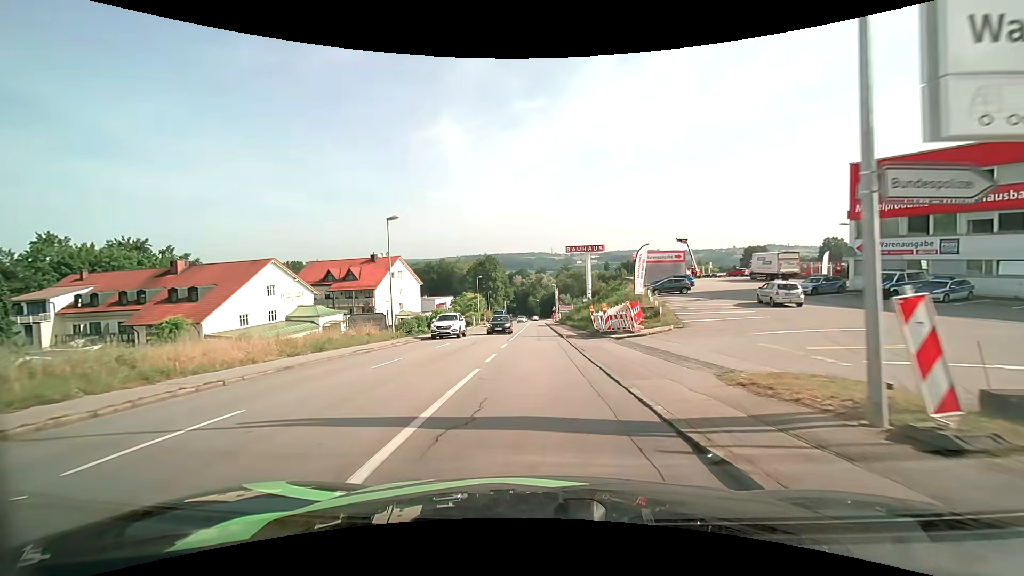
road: tertiary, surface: asphalt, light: Day
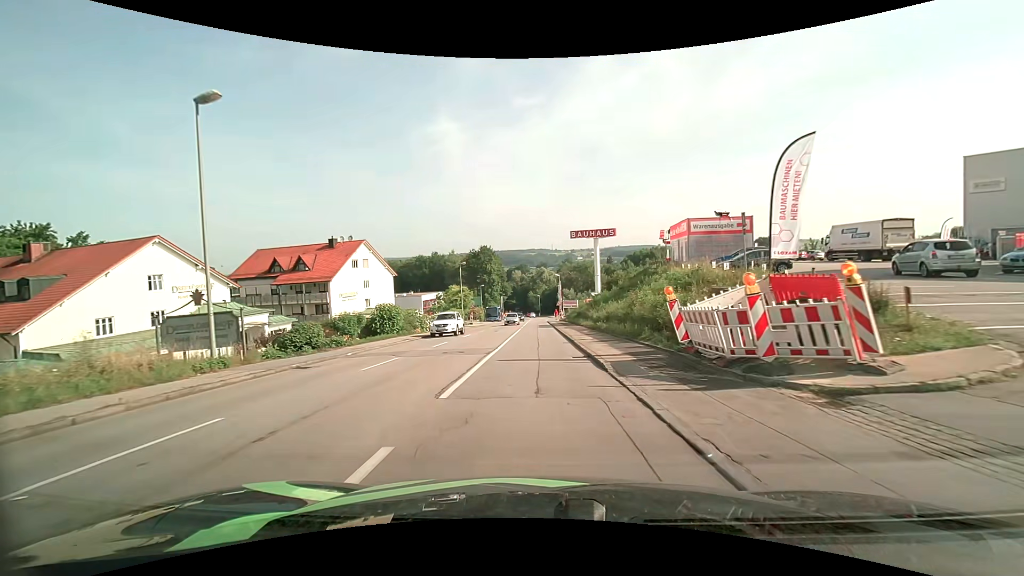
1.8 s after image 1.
(0.0, +18.6) m; 0°
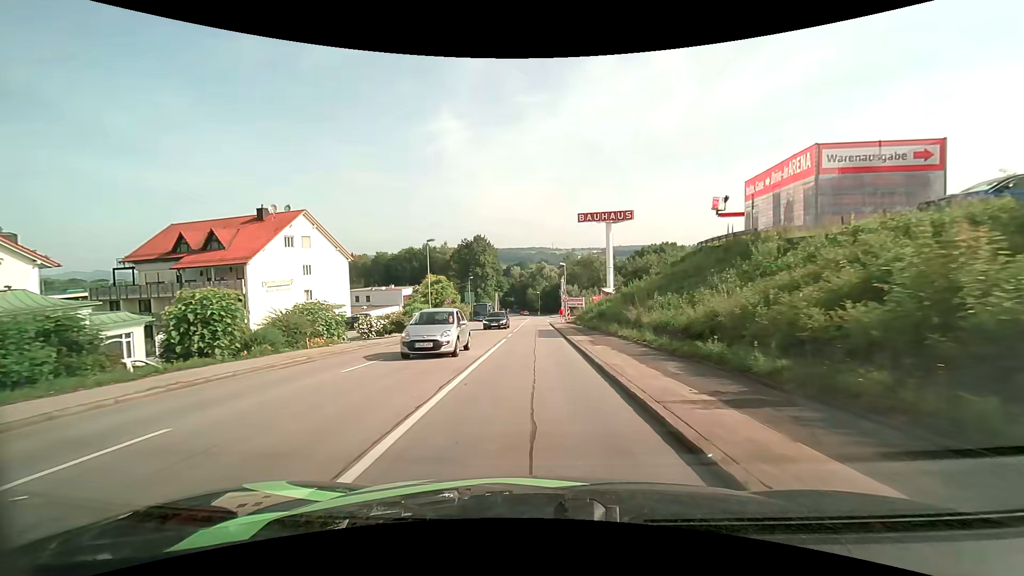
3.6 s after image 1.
(0.0, +19.1) m; 0°
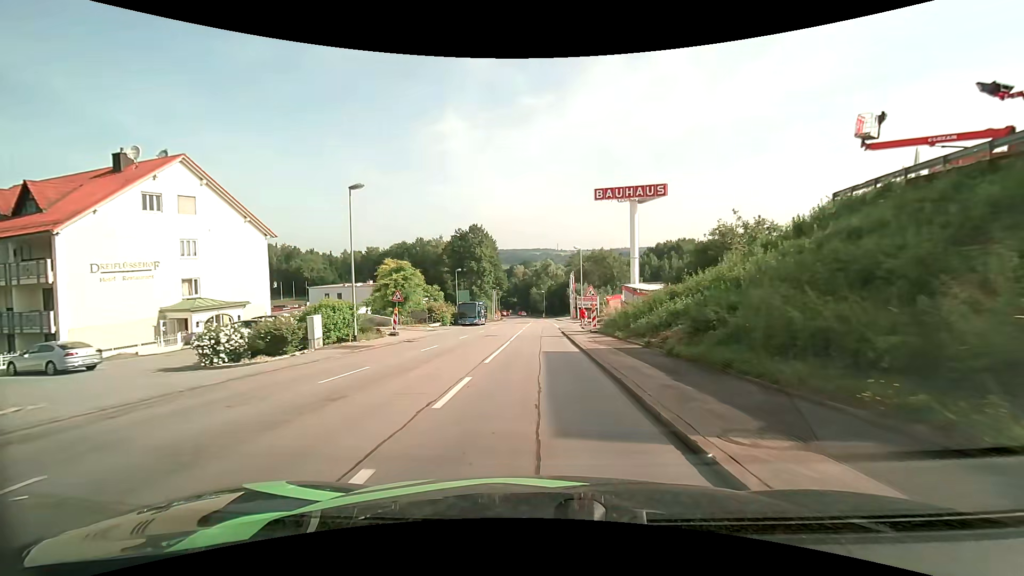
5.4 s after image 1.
(0.0, +19.7) m; 0°
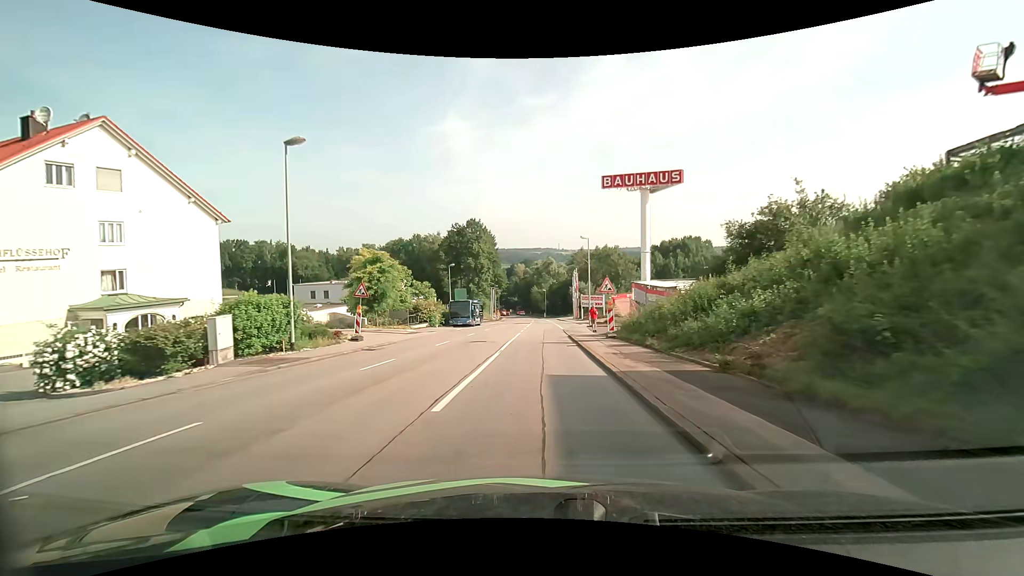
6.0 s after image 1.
(0.0, +6.7) m; 0°
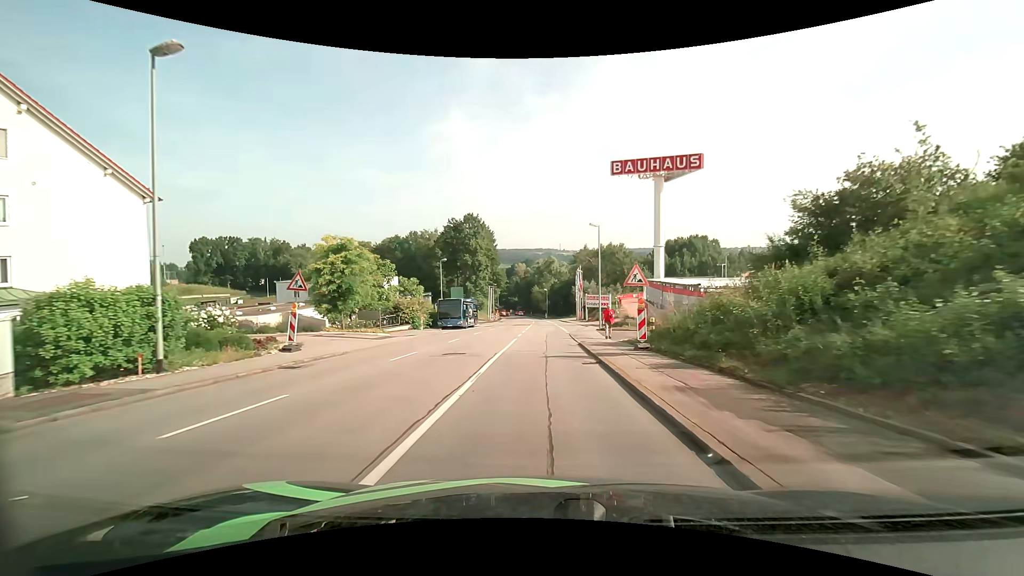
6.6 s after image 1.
(0.0, +6.8) m; 0°
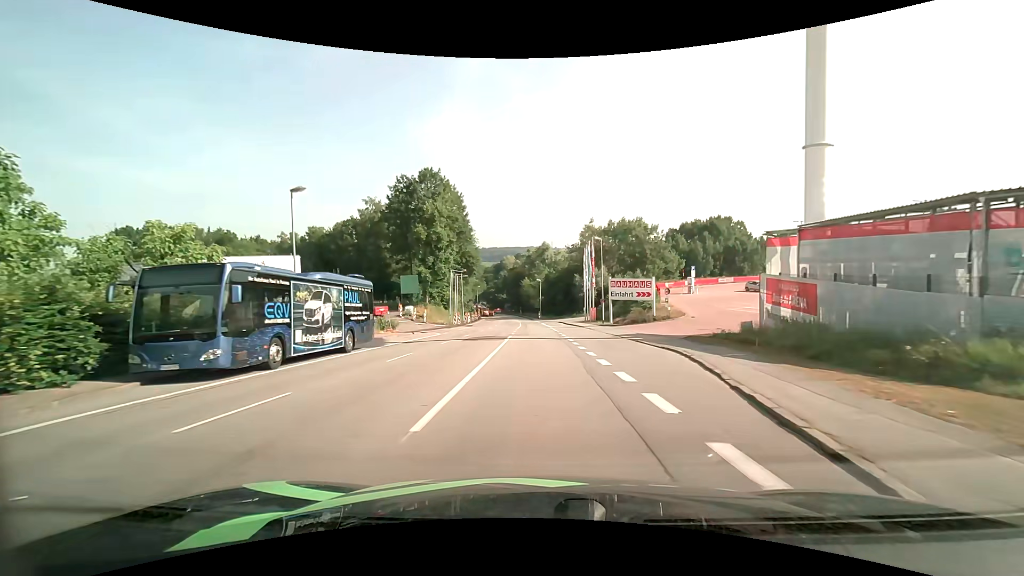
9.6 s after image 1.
(+0.4, +35.8) m; +1°
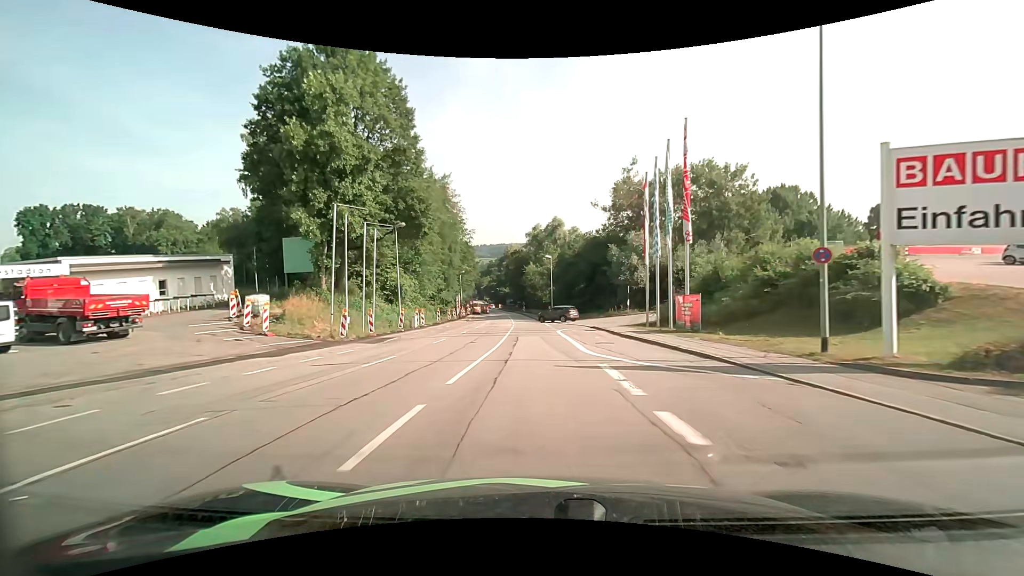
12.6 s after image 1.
(-0.2, +37.9) m; -1°
(0, +10) (0, +20) (0, +30) (-1, +40) (-1, +50) (-2, +60) (-3, +70) (-3, +80) (-4, +90) (-5, +100) m
